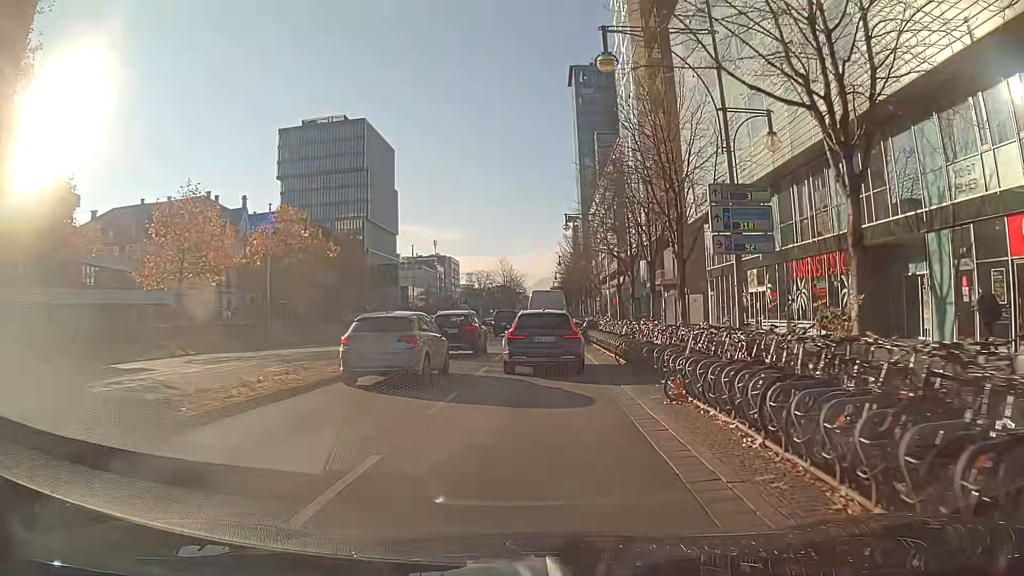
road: primary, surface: asphalt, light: Day
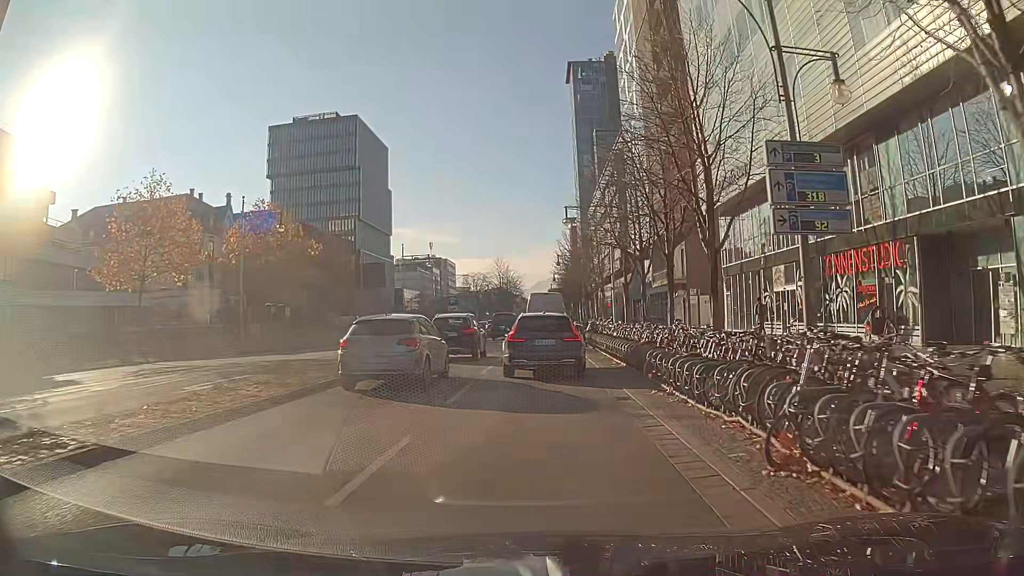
(0.0, +4.6) m; 0°
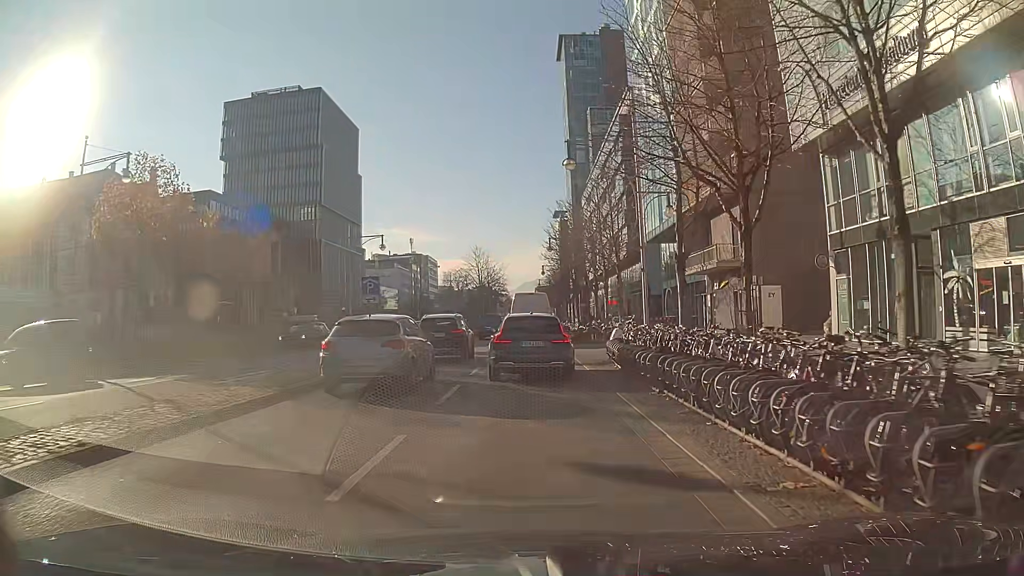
(-0.2, +18.0) m; +1°
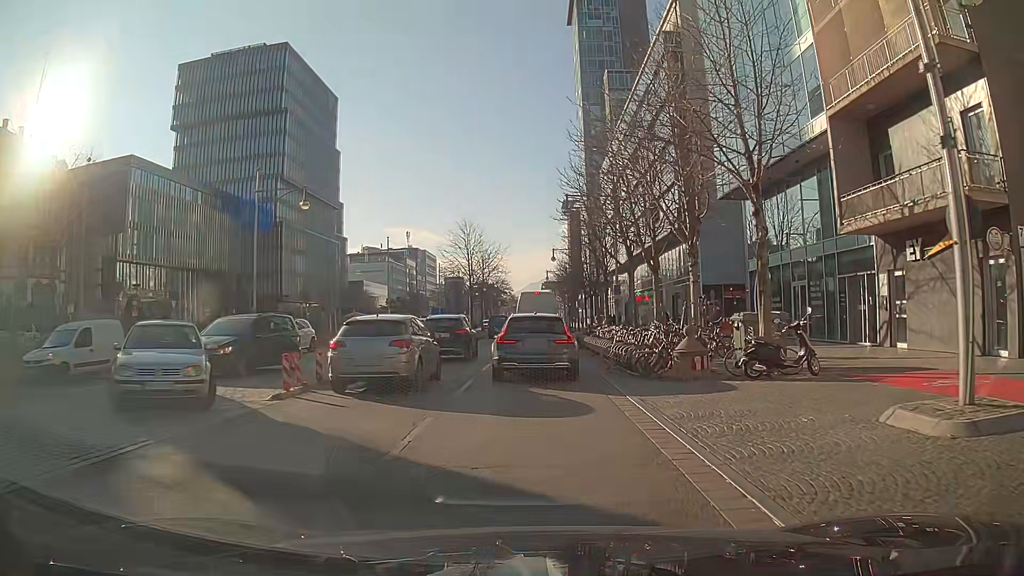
(-0.1, +22.6) m; -1°
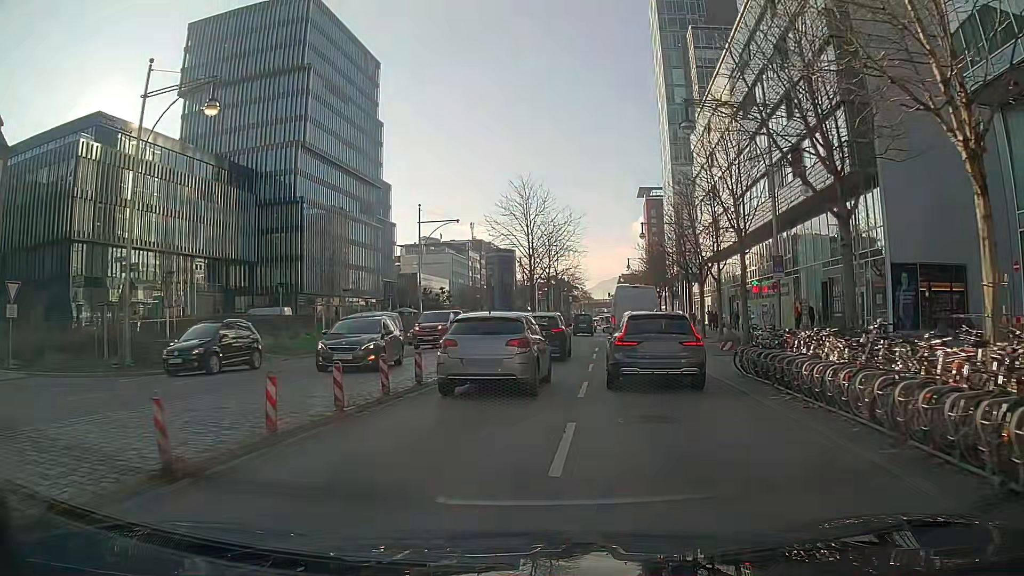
(-0.8, +18.8) m; -5°
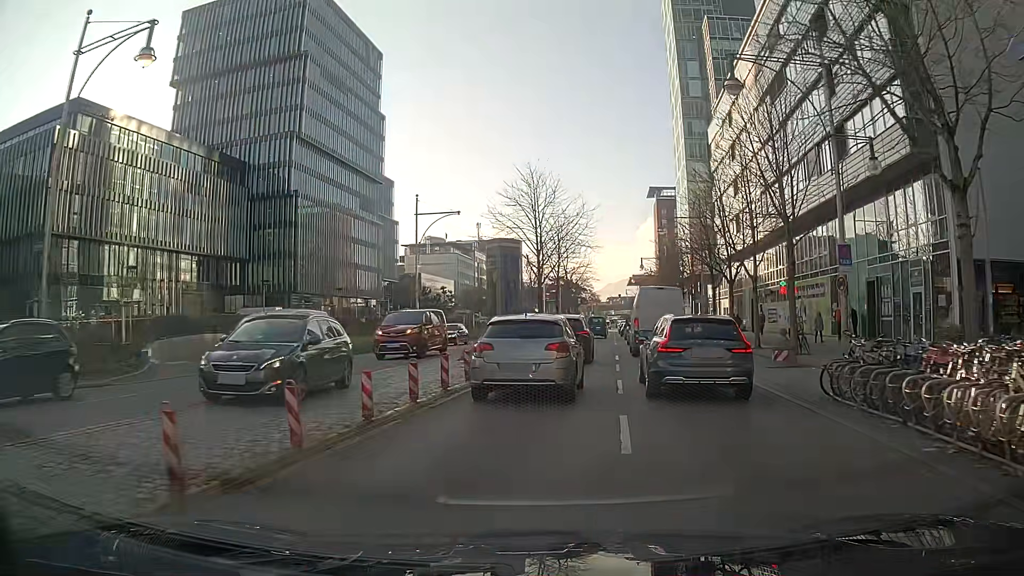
(0.0, +4.9) m; 0°
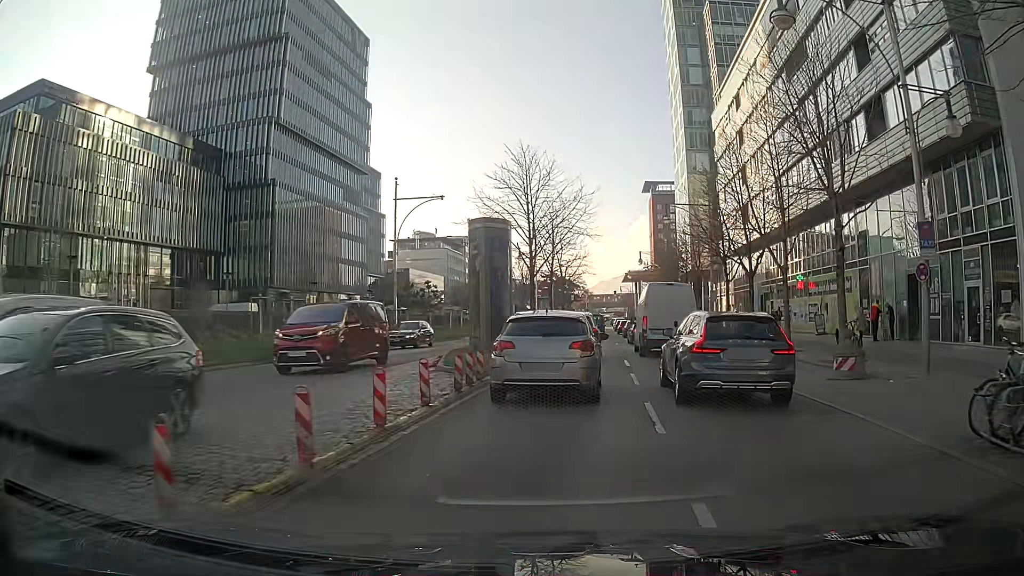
(0.0, +4.9) m; +1°
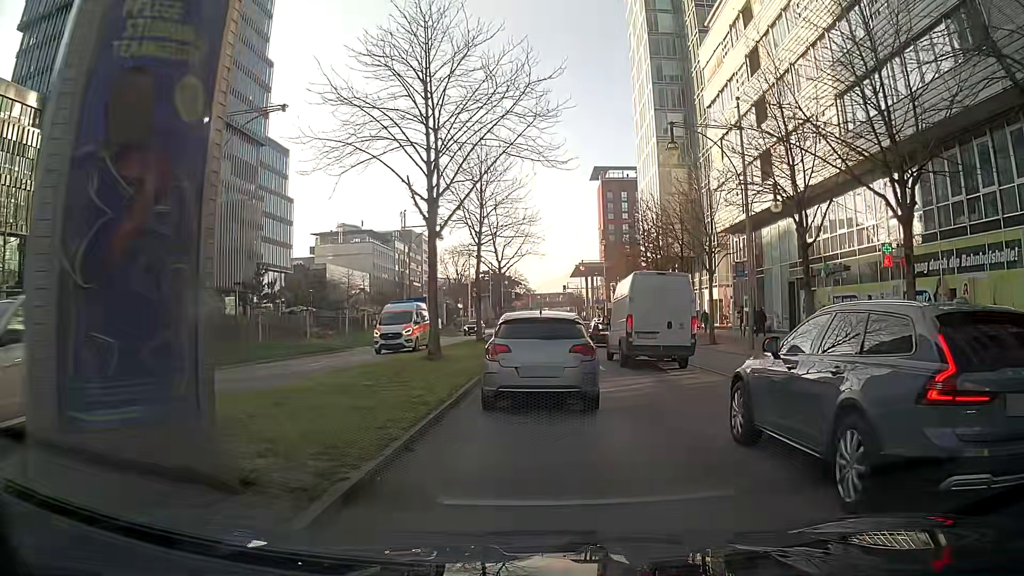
(+0.8, +19.4) m; +4°
(0, +10) (0, +20) (0, +30) (0, +40) (+1, +50) (+1, +60) (+1, +70) (+1, +80) (+1, +90) (+1, +100) m
